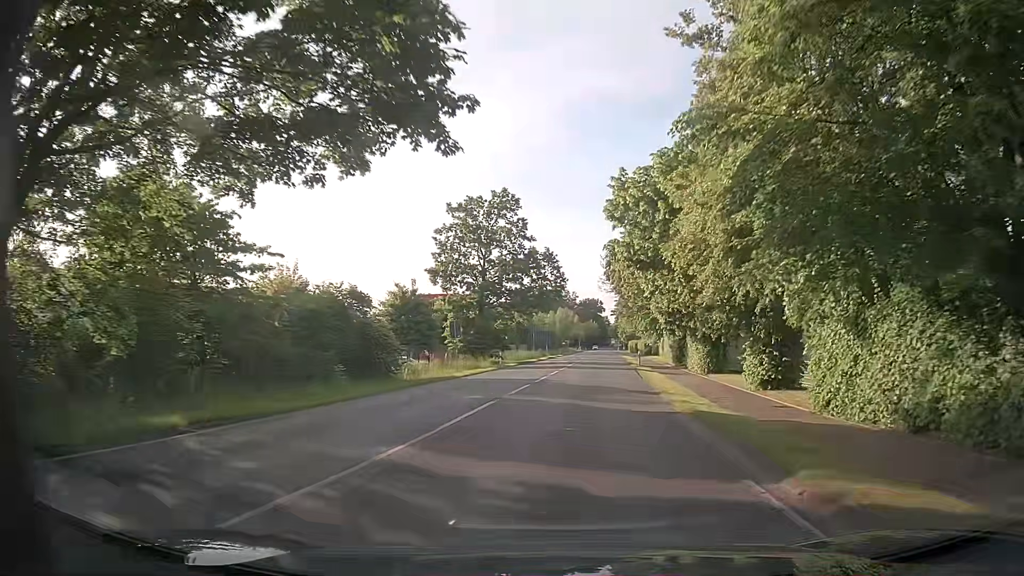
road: secondary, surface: asphalt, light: Day
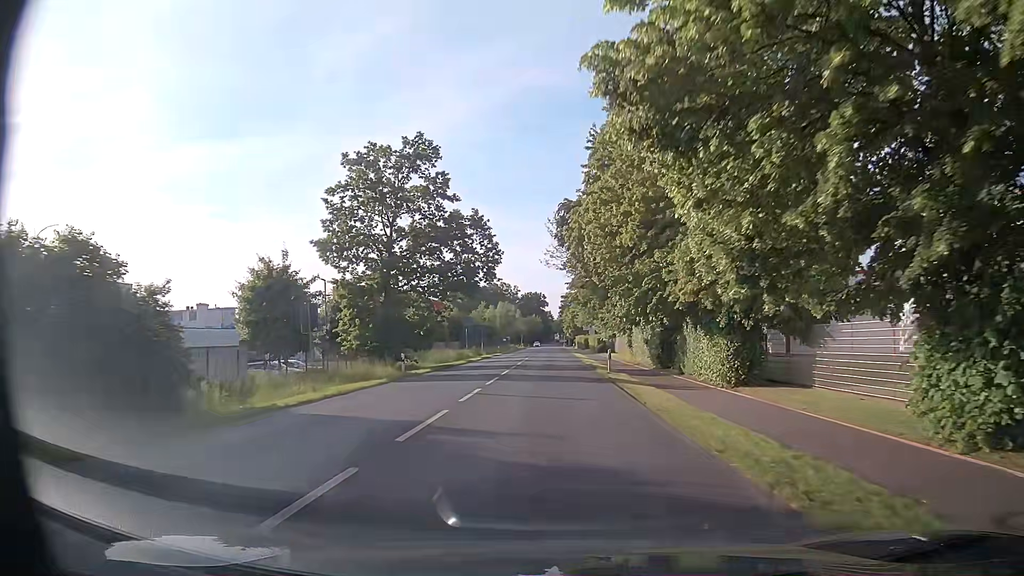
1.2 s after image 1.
(+0.5, +15.1) m; +4°
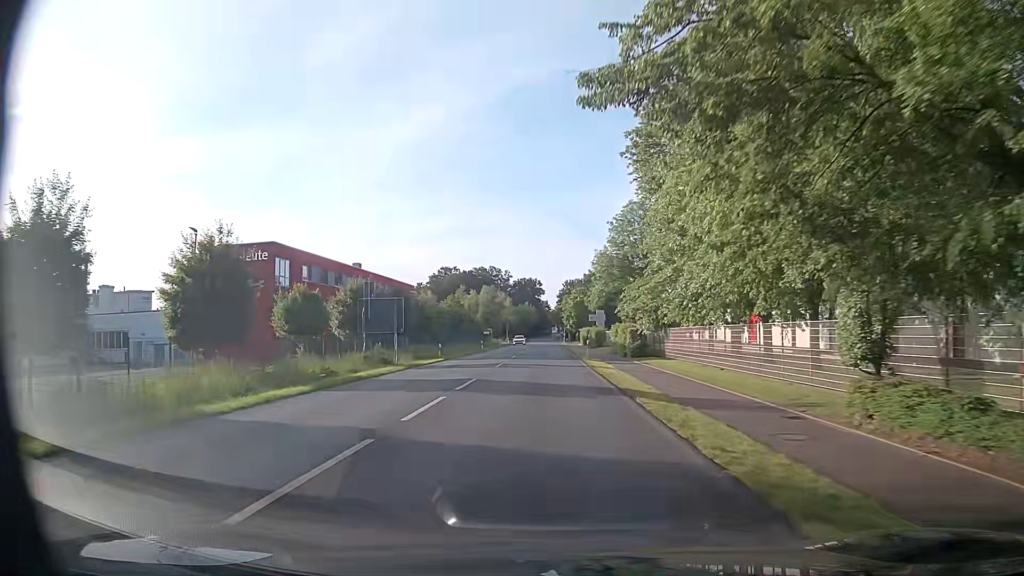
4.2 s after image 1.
(+0.5, +40.8) m; 0°
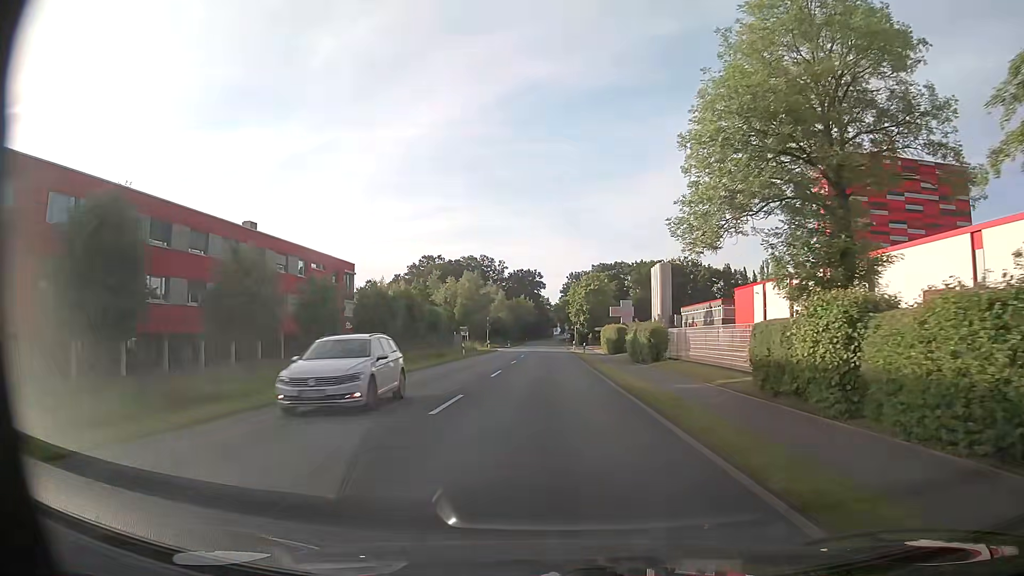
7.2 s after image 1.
(+0.1, +41.0) m; 0°
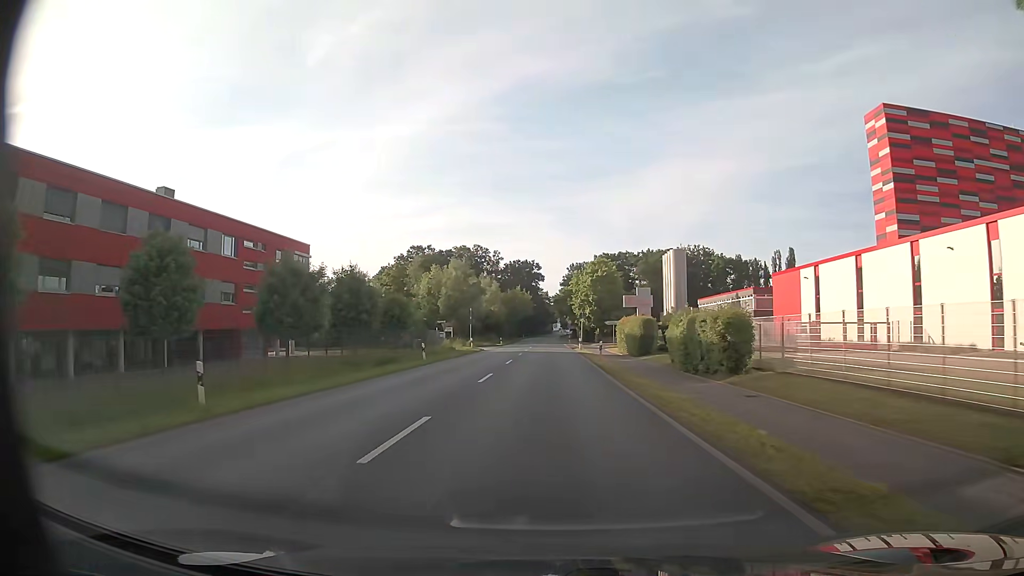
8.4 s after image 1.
(+0.1, +16.6) m; +1°
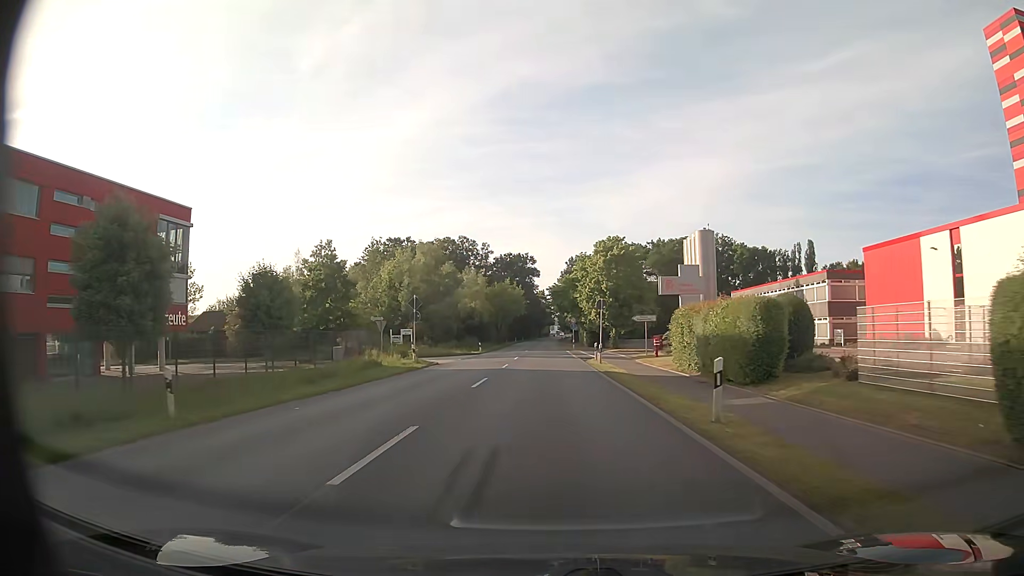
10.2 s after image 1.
(-0.1, +24.9) m; 0°
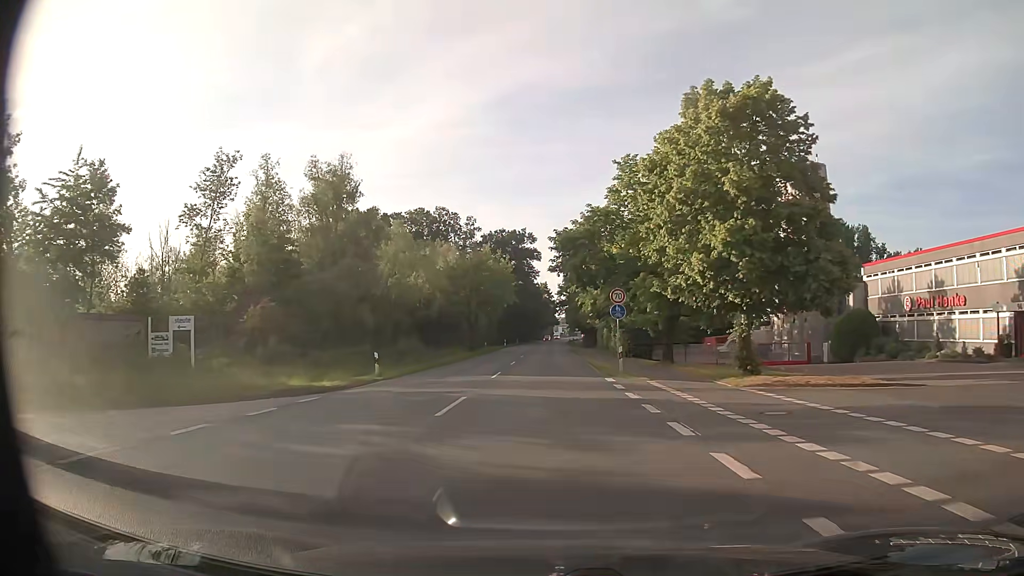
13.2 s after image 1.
(+0.1, +42.2) m; 0°
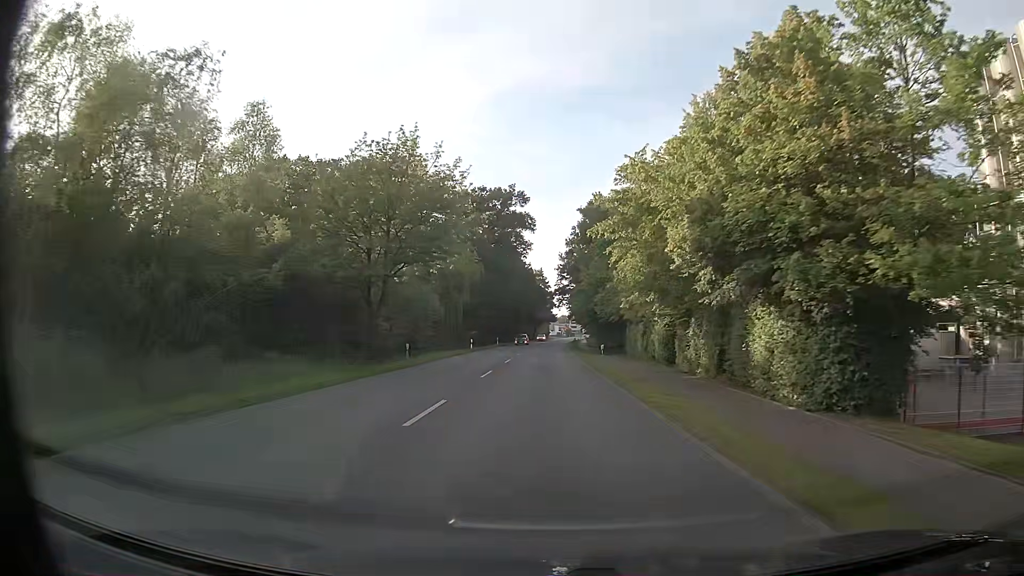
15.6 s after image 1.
(0.0, +38.1) m; 0°
(0, +10) (0, +20) (0, +30) (0, +40) (+1, +50) (+1, +60) (+1, +70) (+1, +80) (+1, +90) (+2, +100) m
